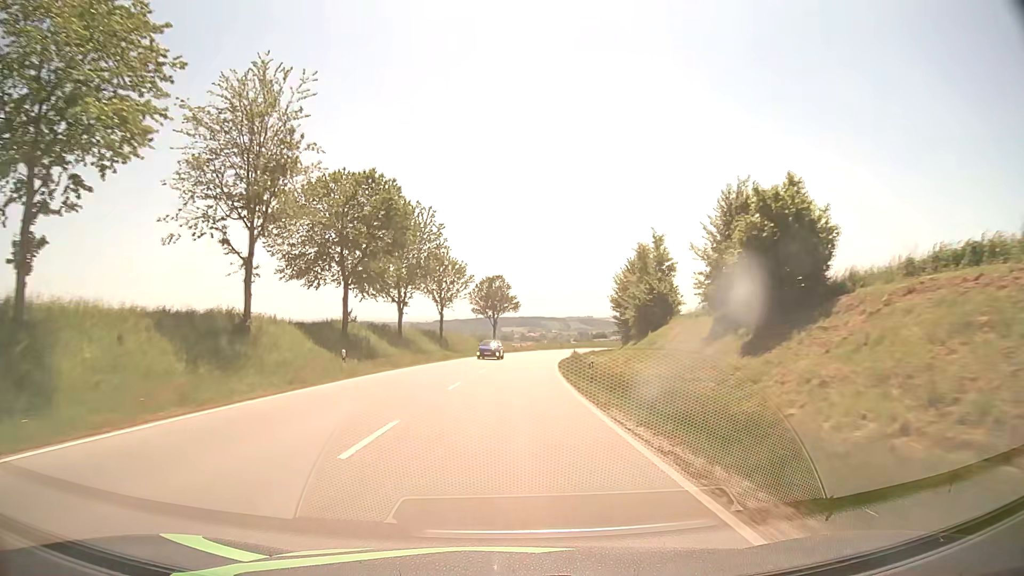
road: secondary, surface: asphalt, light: Day
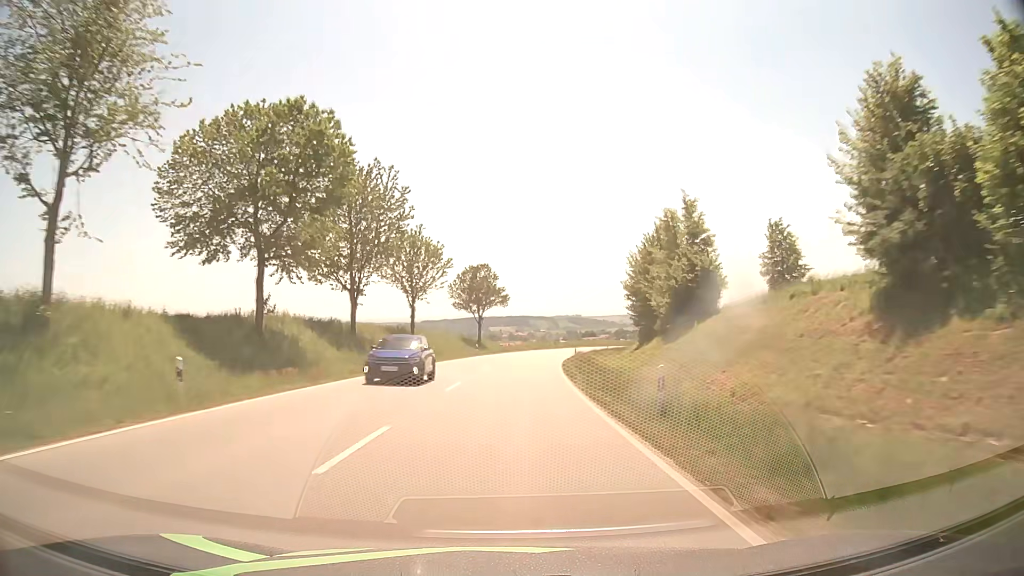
(+0.1, +13.1) m; +1°
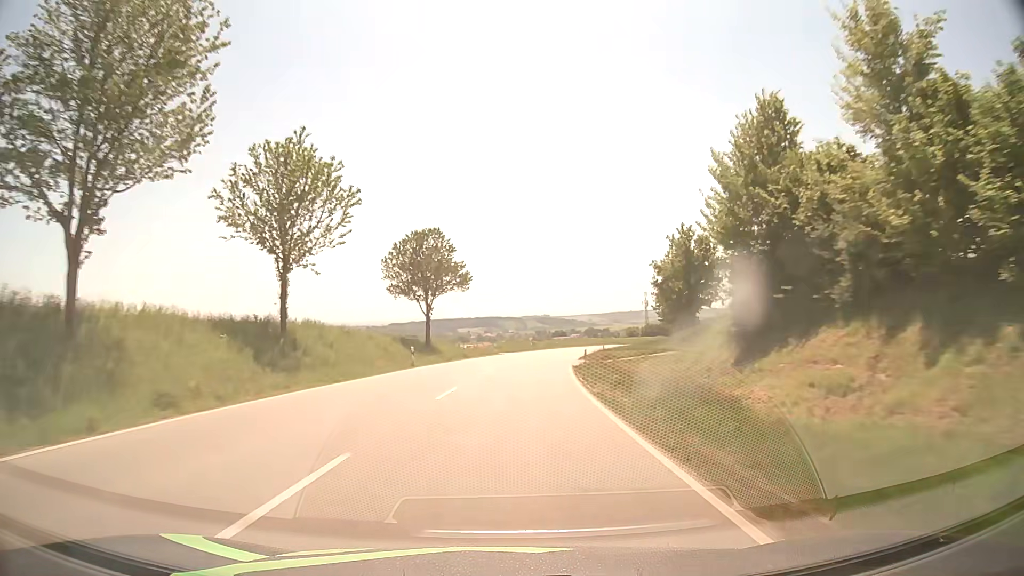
(+0.6, +26.8) m; +2°
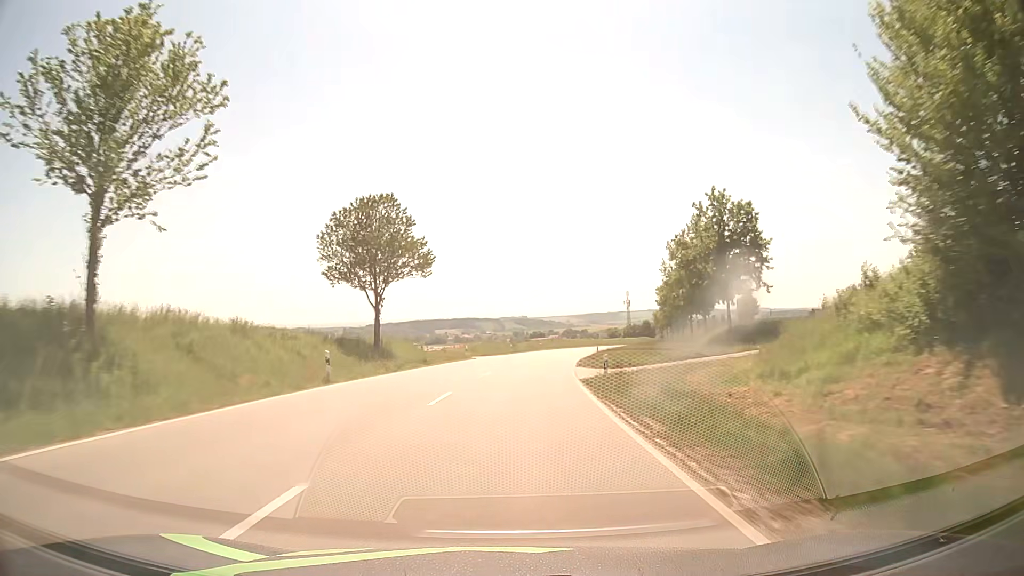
(+0.2, +13.7) m; +2°
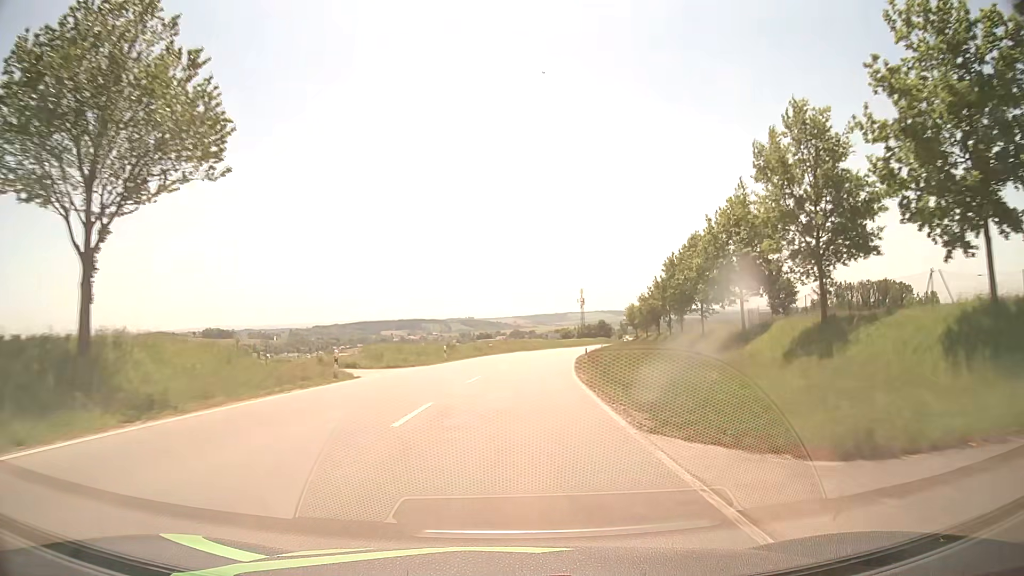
(+1.1, +27.6) m; +5°
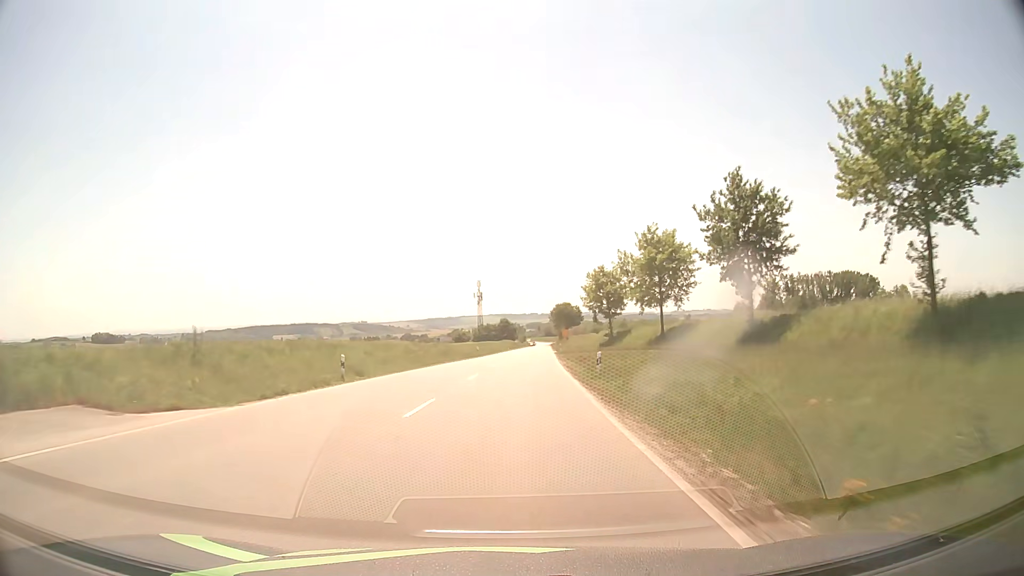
(+6.2, +69.7) m; +9°
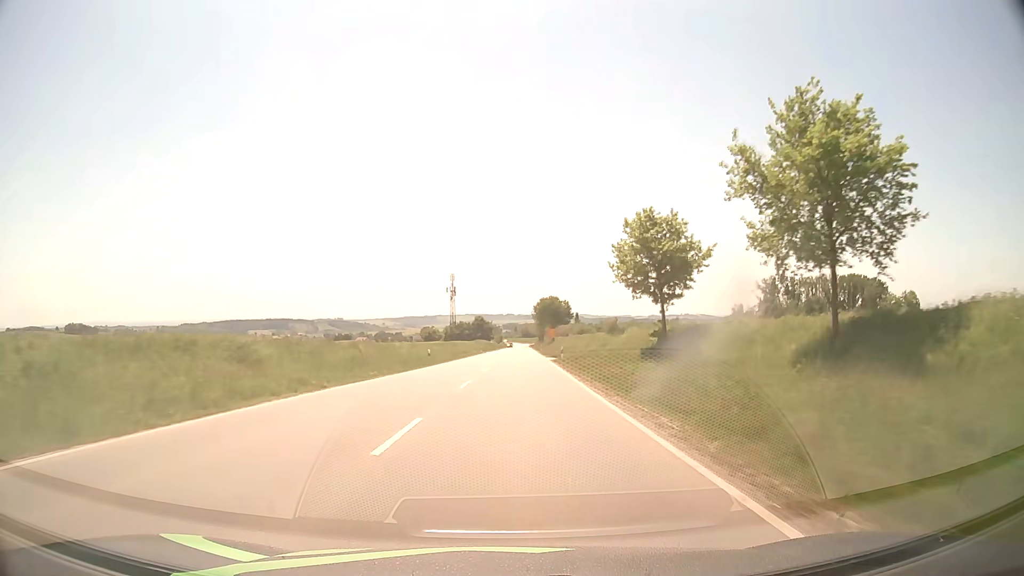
(+0.5, +28.2) m; +2°
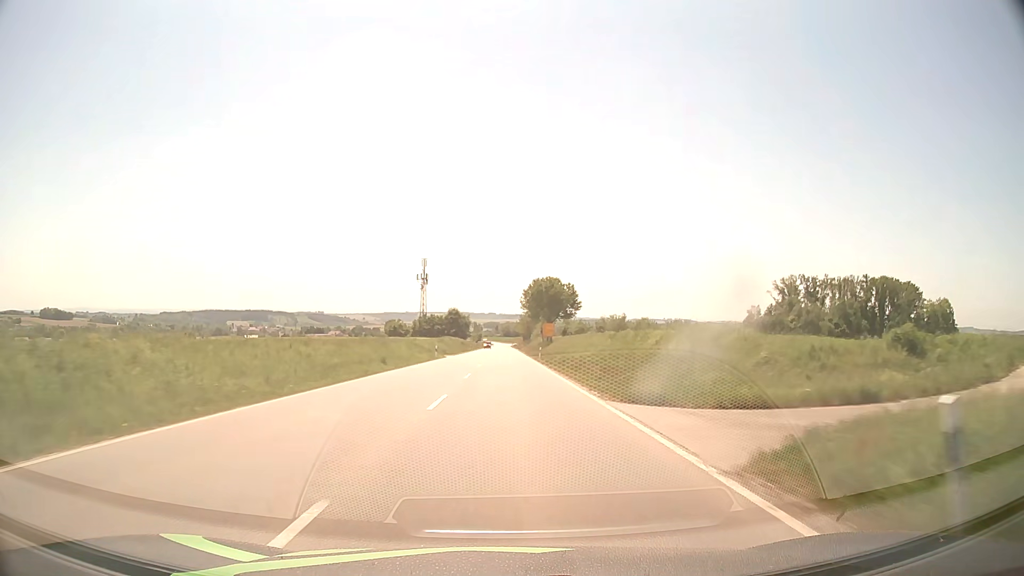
(+0.8, +42.3) m; +2°
(0, +10) (0, +20) (0, +30) (0, +40) (0, +50) (0, +60) (0, +70) (0, +80) (0, +90) (0, +100) m
